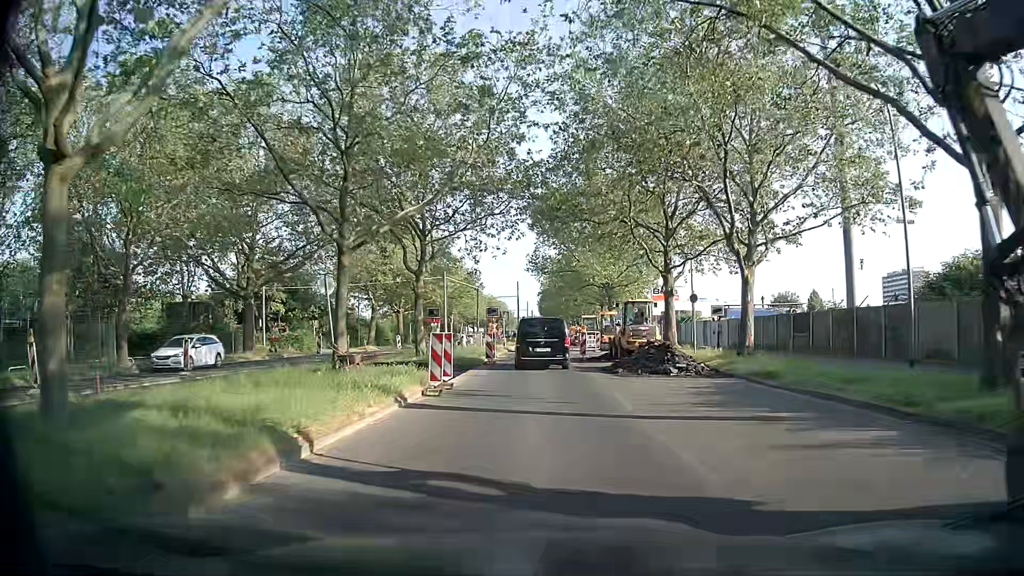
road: secondary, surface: asphalt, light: Day
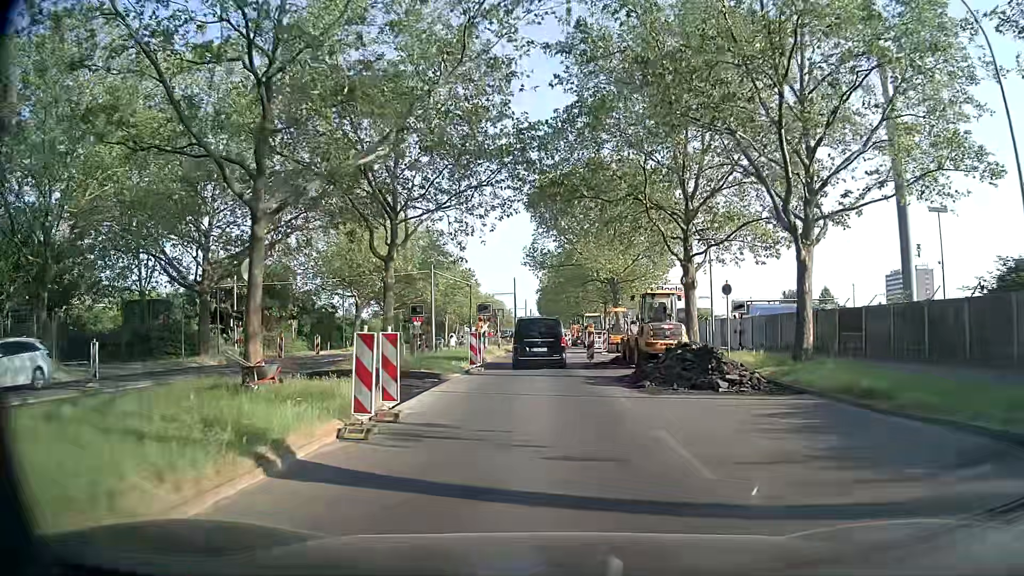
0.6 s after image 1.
(0.0, +5.8) m; 0°
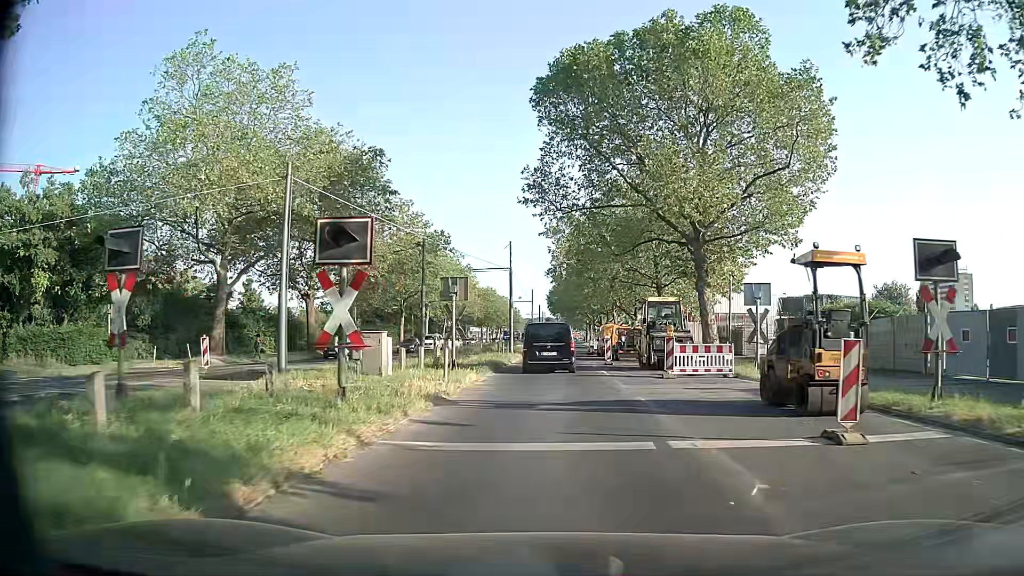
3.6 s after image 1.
(-0.4, +30.7) m; -1°
(0, +10) (0, +20) (0, +30) (0, +40) (+1, +50) (+1, +60) (+1, +70) (+1, +80) (+1, +90) (+2, +100) m
